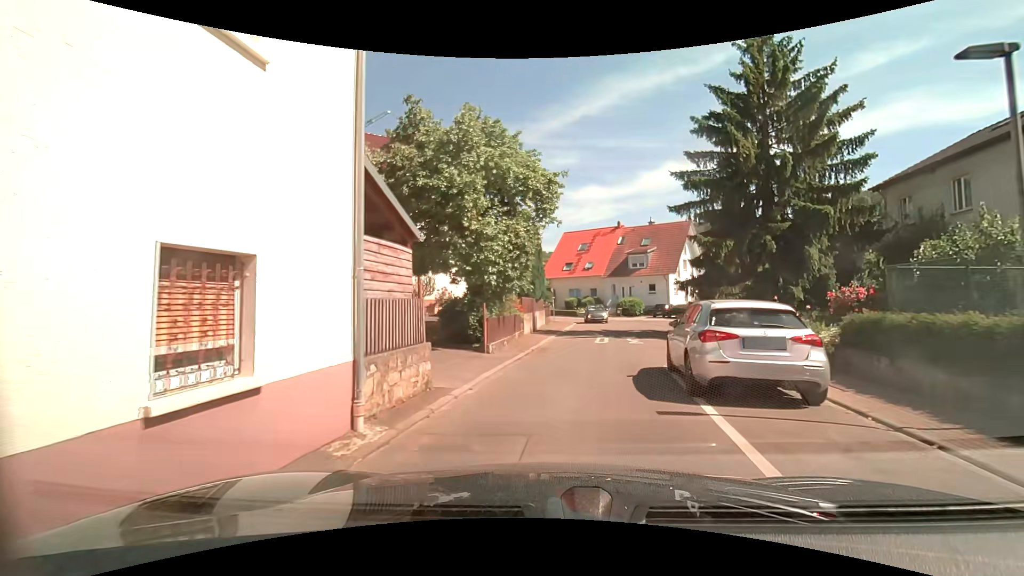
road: unclassified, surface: asphalt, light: Day
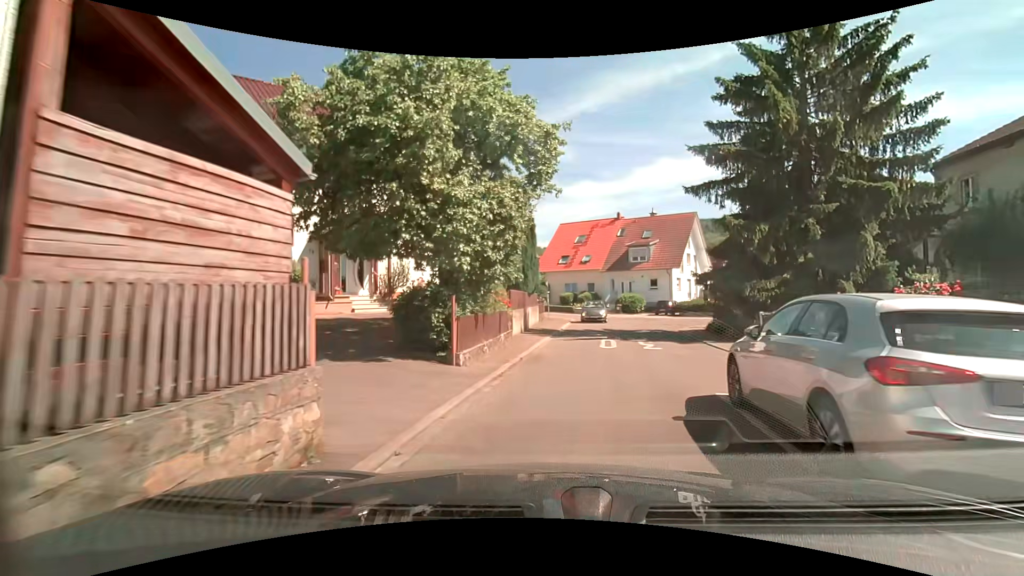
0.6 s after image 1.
(0.0, +3.8) m; +2°
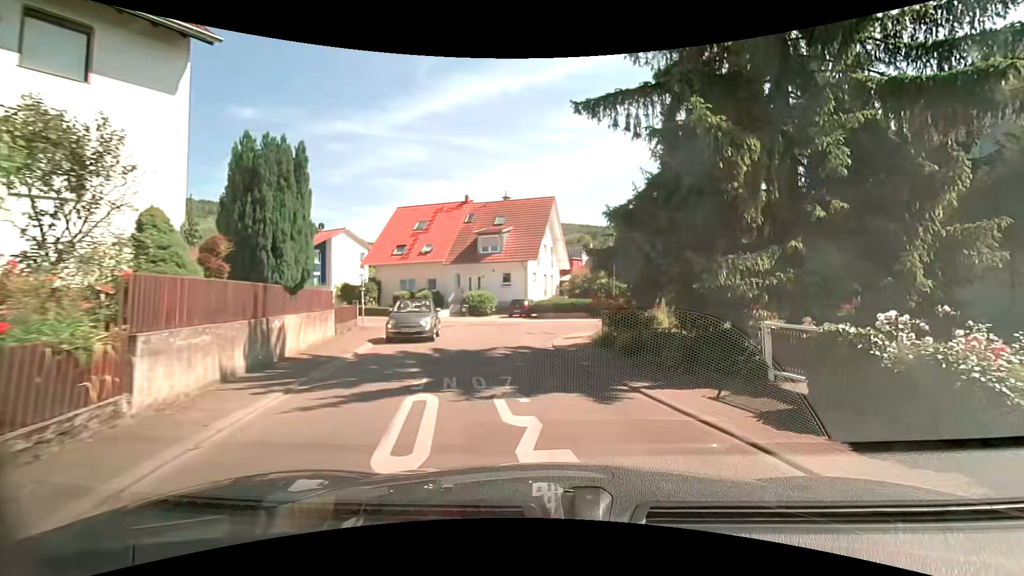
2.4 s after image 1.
(+1.1, +10.7) m; +16°
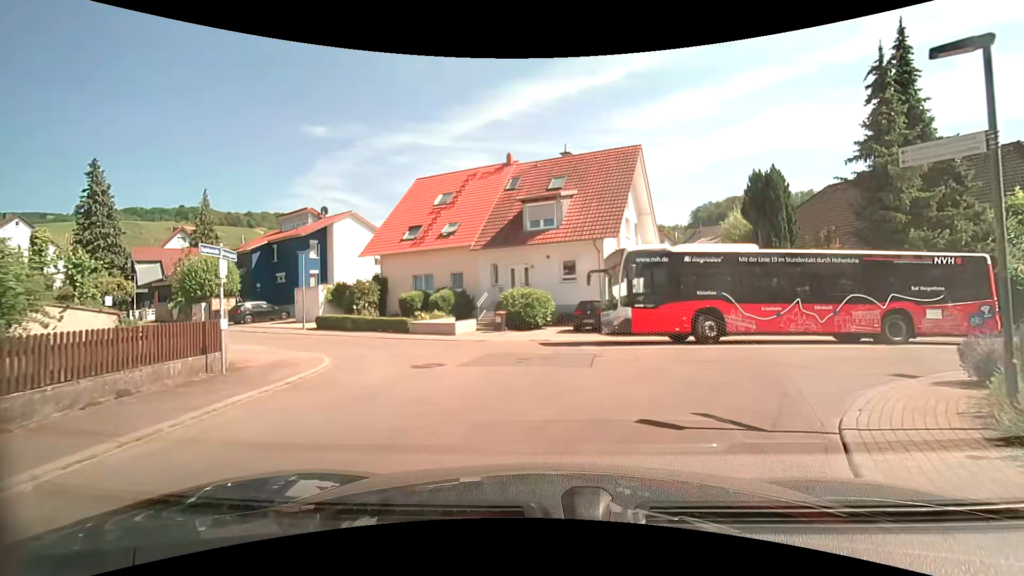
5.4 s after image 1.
(-1.1, +15.4) m; -8°
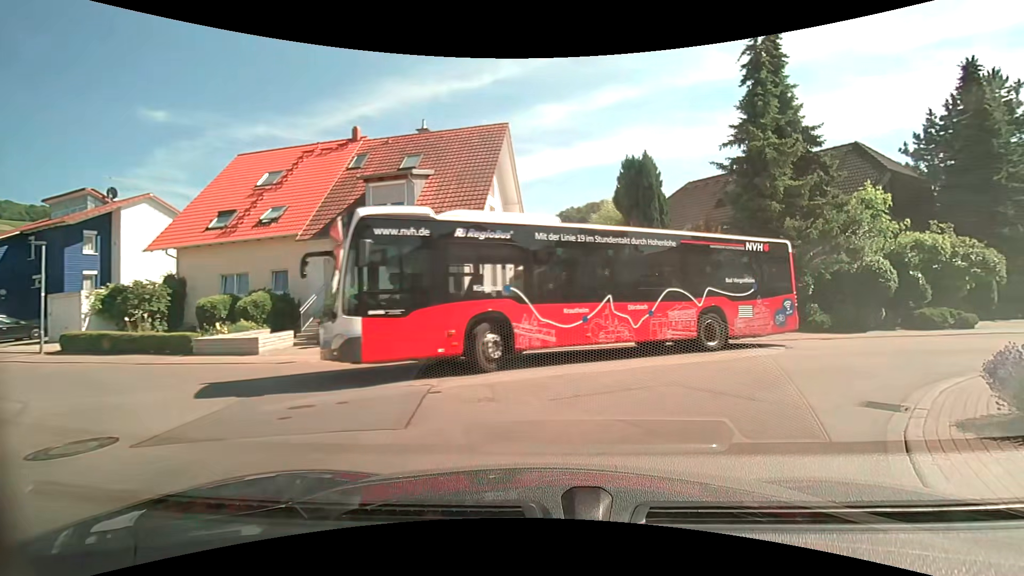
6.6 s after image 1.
(+0.6, +4.8) m; +16°
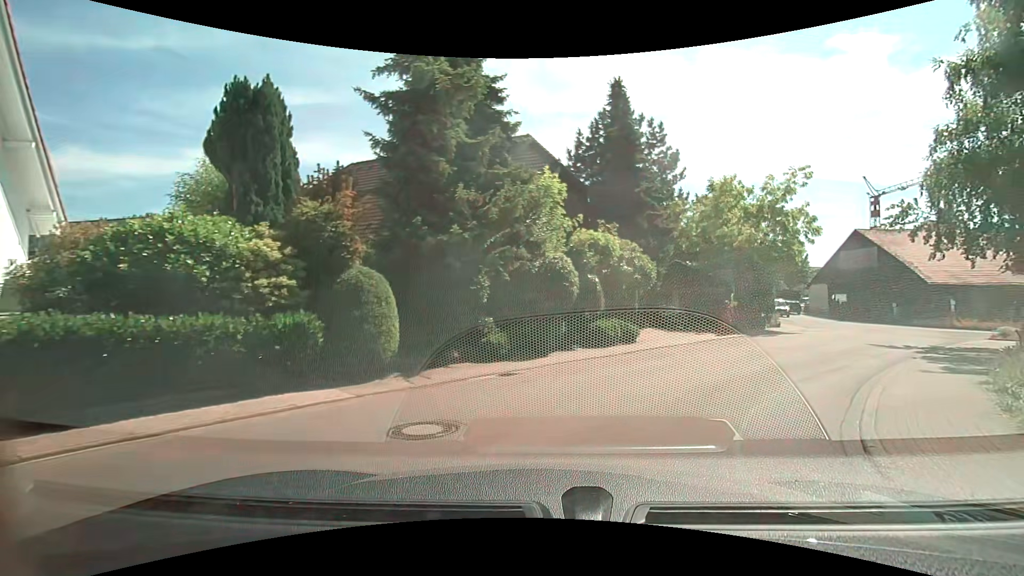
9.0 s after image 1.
(+2.9, +8.9) m; +37°
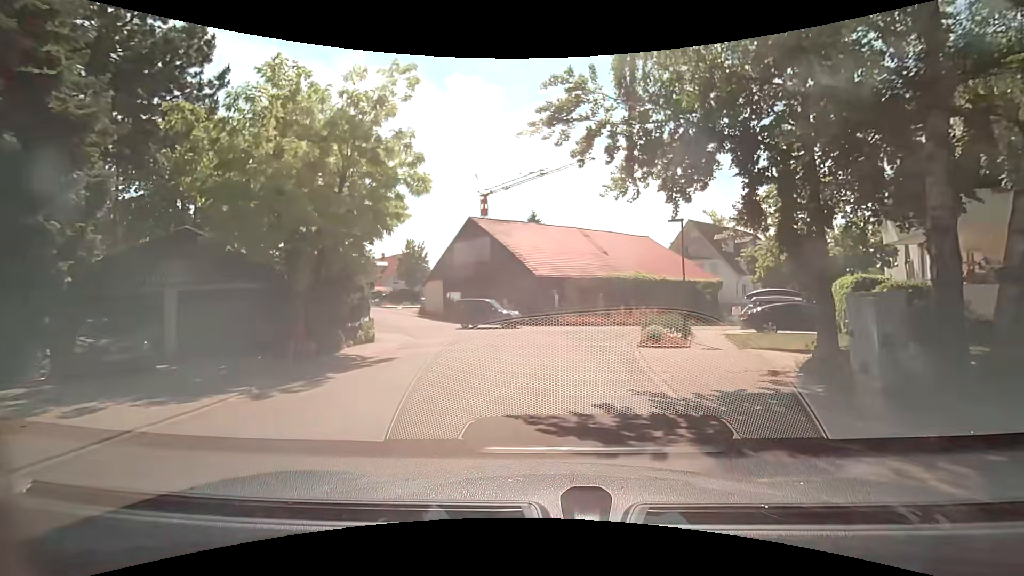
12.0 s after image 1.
(+6.6, +15.7) m; +37°
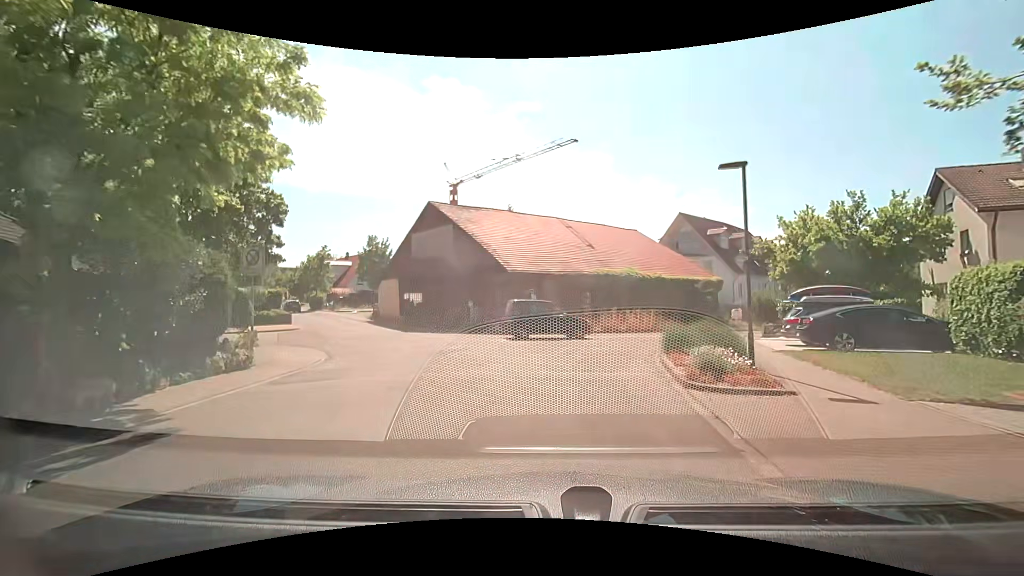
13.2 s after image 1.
(+0.1, +7.4) m; +3°
